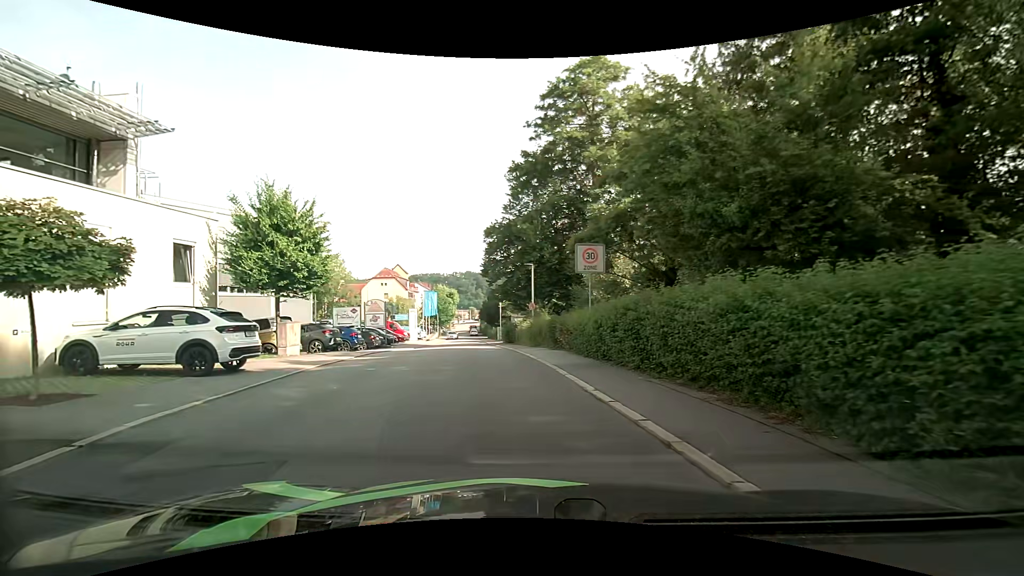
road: residential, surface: asphalt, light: Day
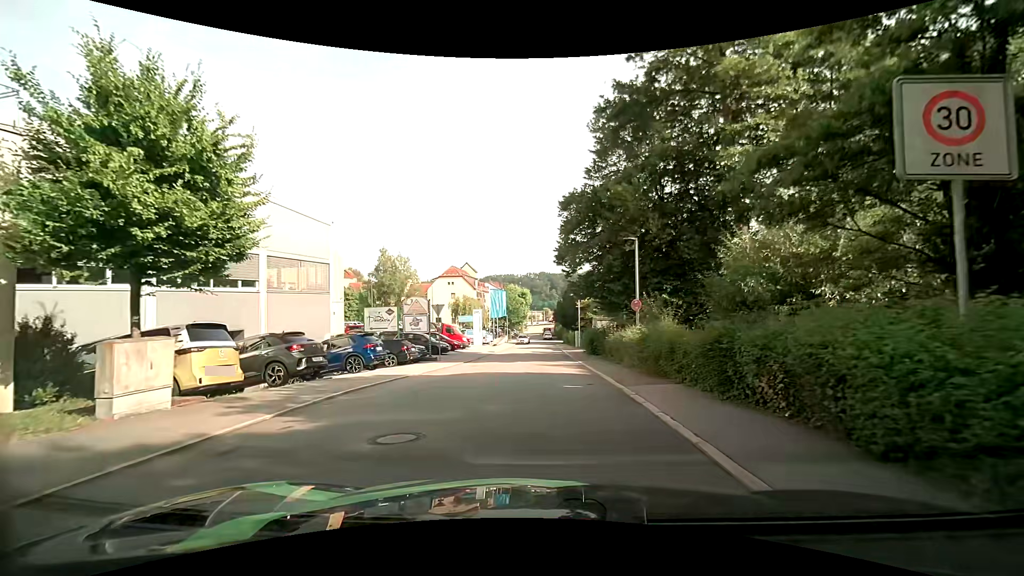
(-0.8, +10.7) m; -9°
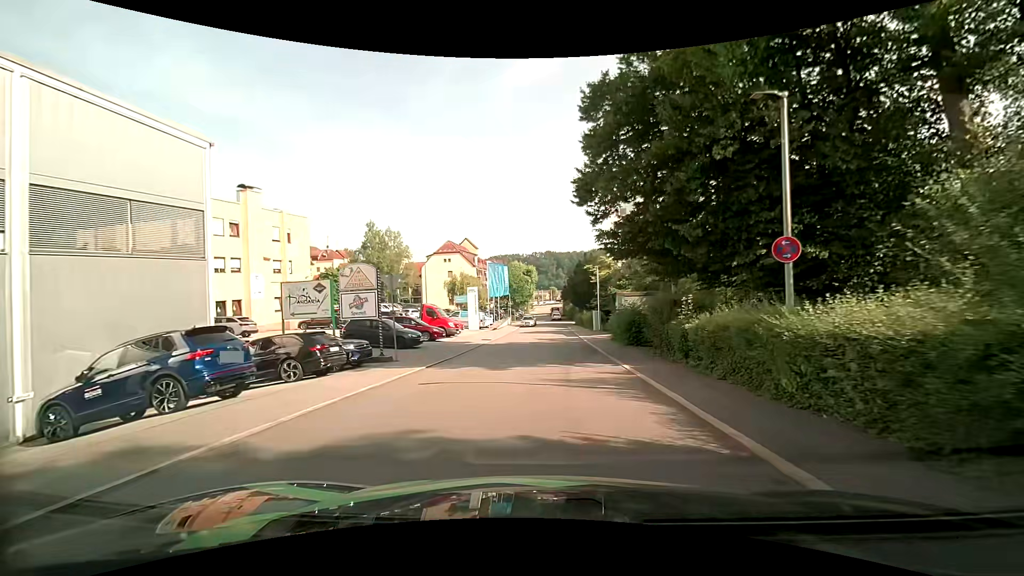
(0.0, +11.1) m; 0°
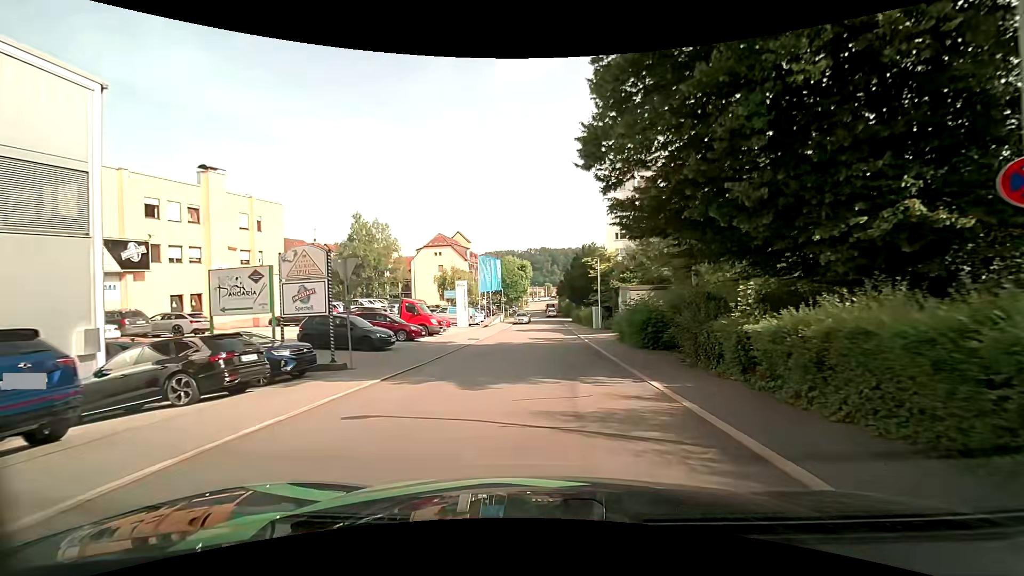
(0.0, +4.1) m; 0°
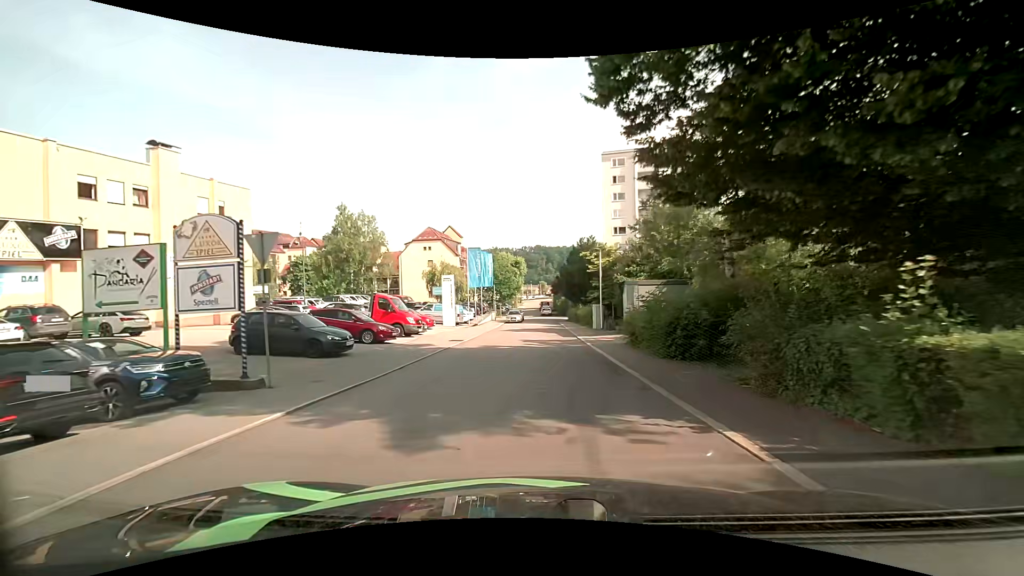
(0.0, +4.3) m; 0°
